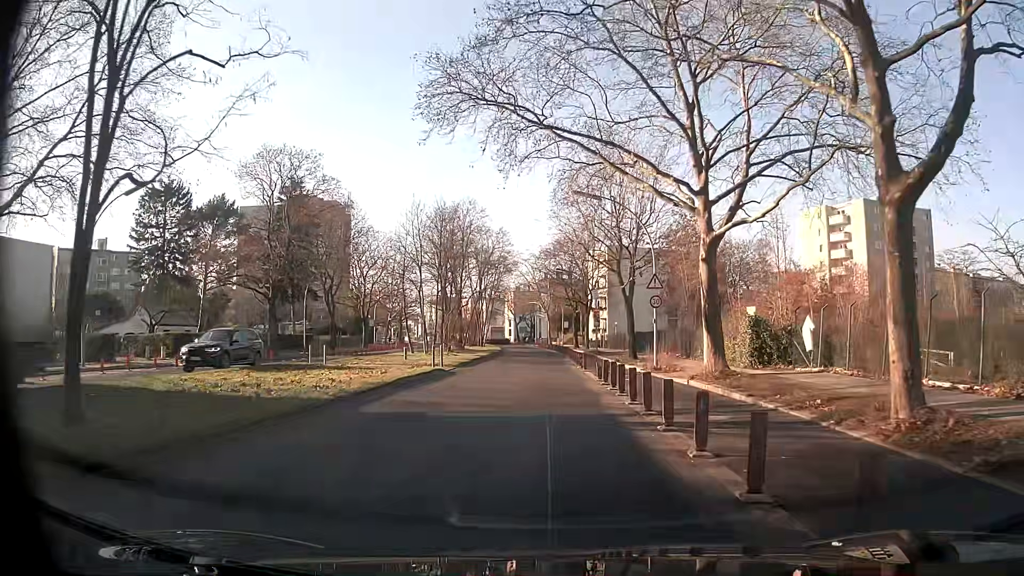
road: secondary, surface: asphalt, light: Day
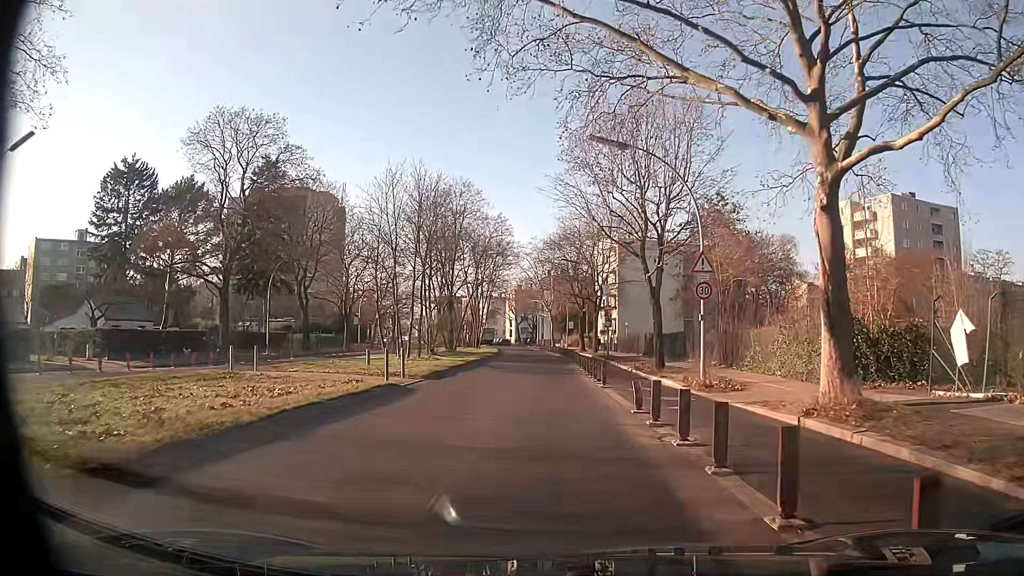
(0.0, +8.8) m; 0°
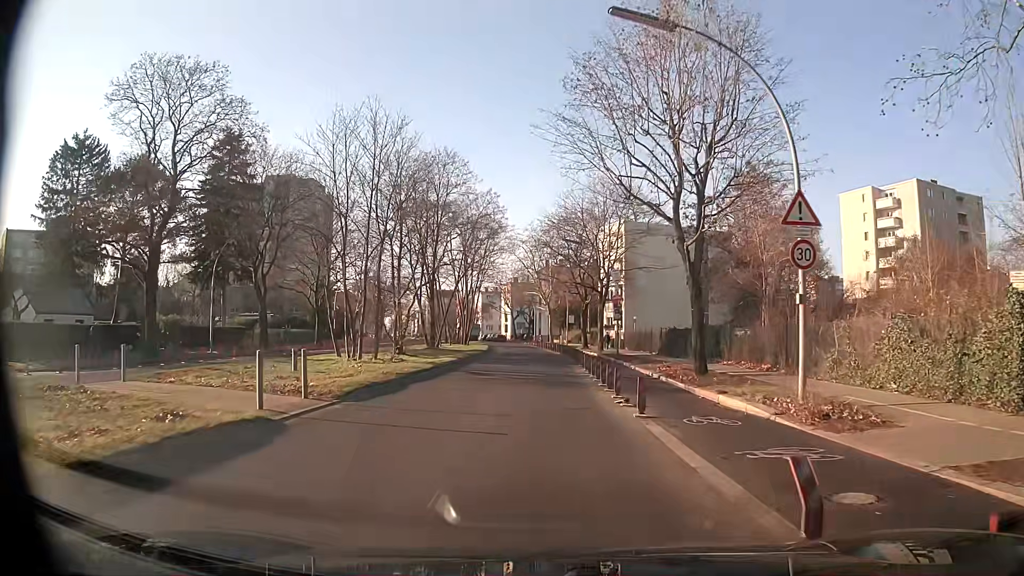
(+0.1, +8.9) m; +1°
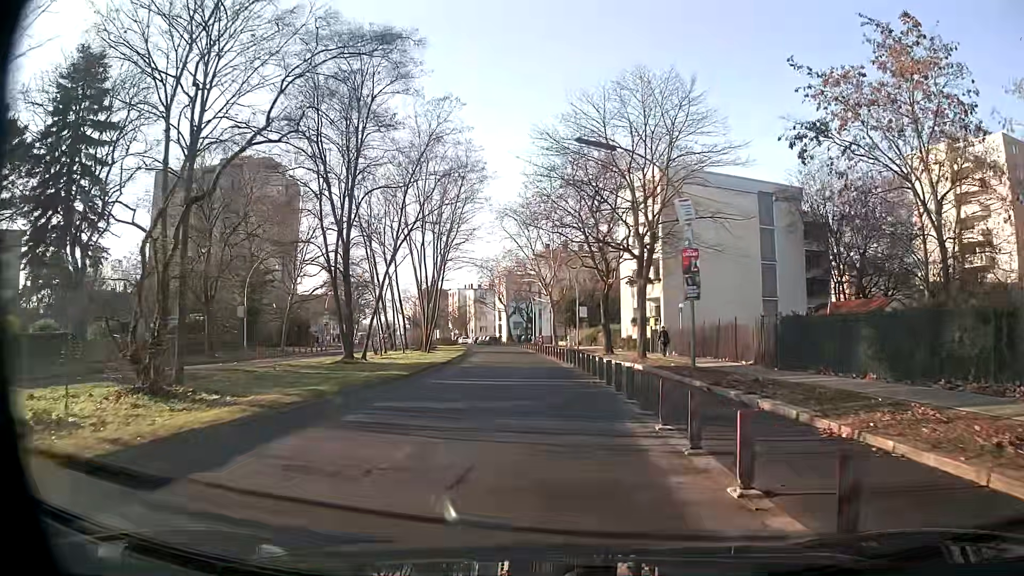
(-0.4, +22.9) m; -1°
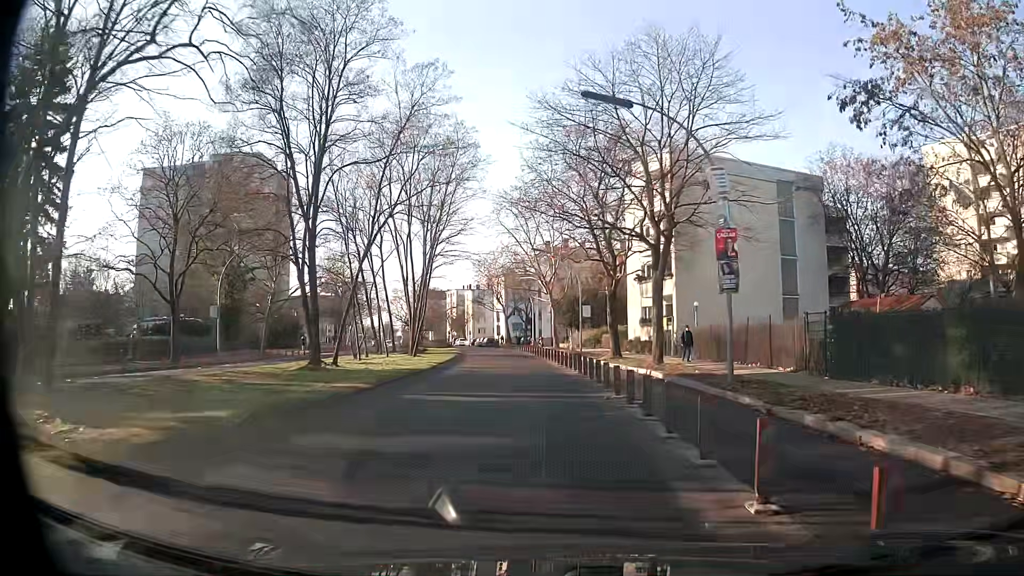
(0.0, +4.6) m; 0°
